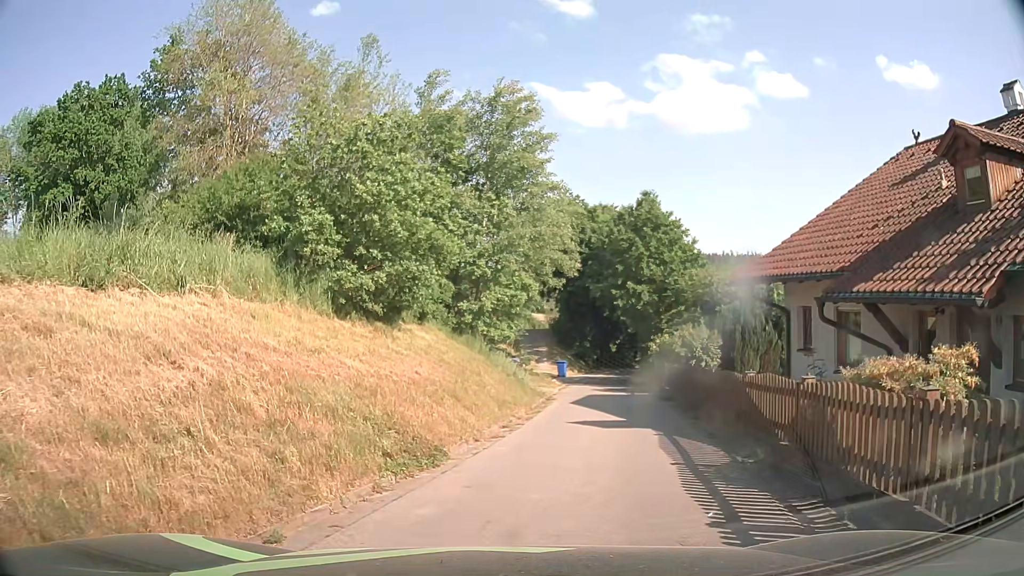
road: unclassified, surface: asphalt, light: Day
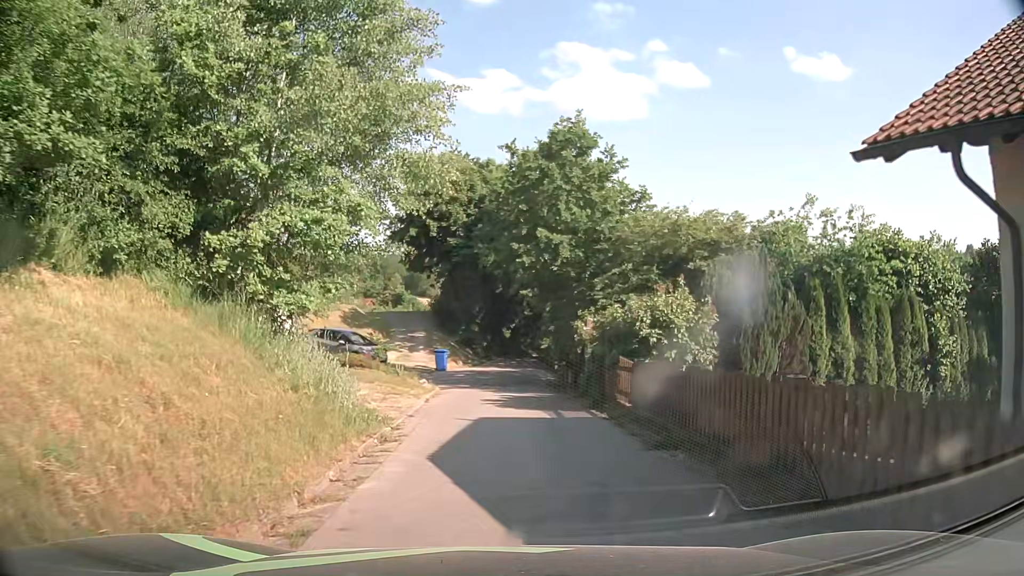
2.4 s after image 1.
(+1.3, +11.5) m; +10°
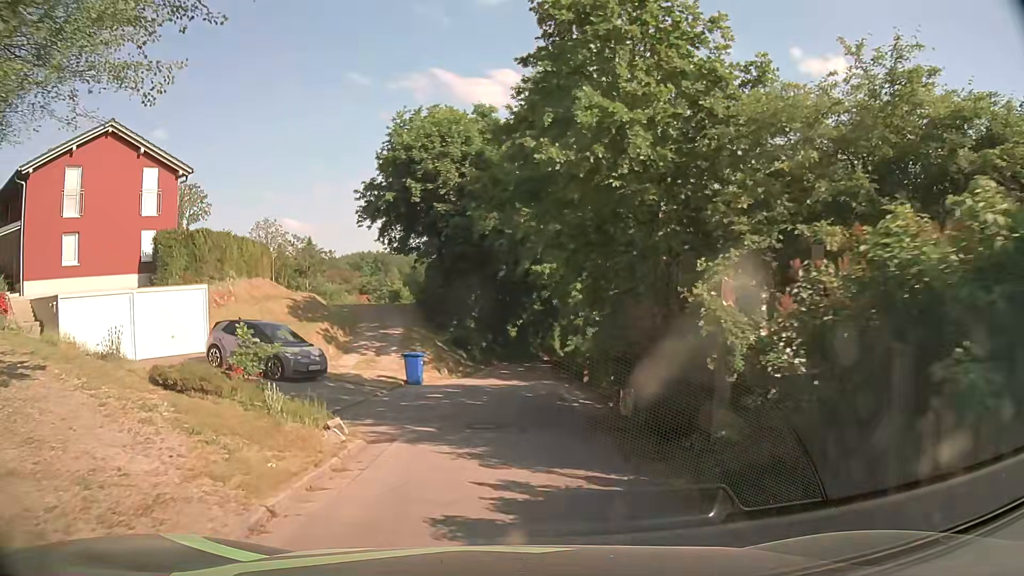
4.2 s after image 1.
(0.0, +11.2) m; 0°
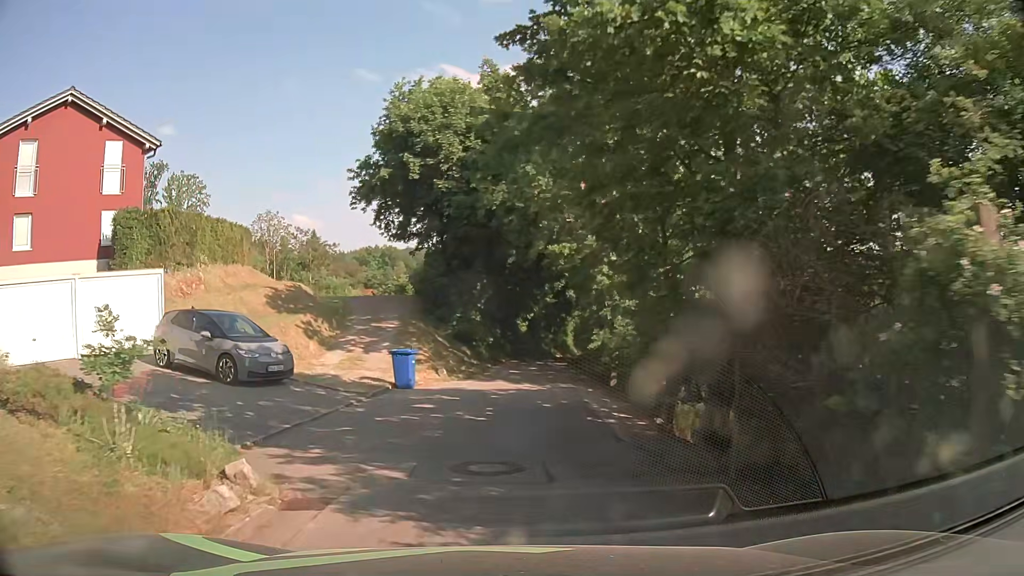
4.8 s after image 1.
(-0.1, +4.1) m; -2°
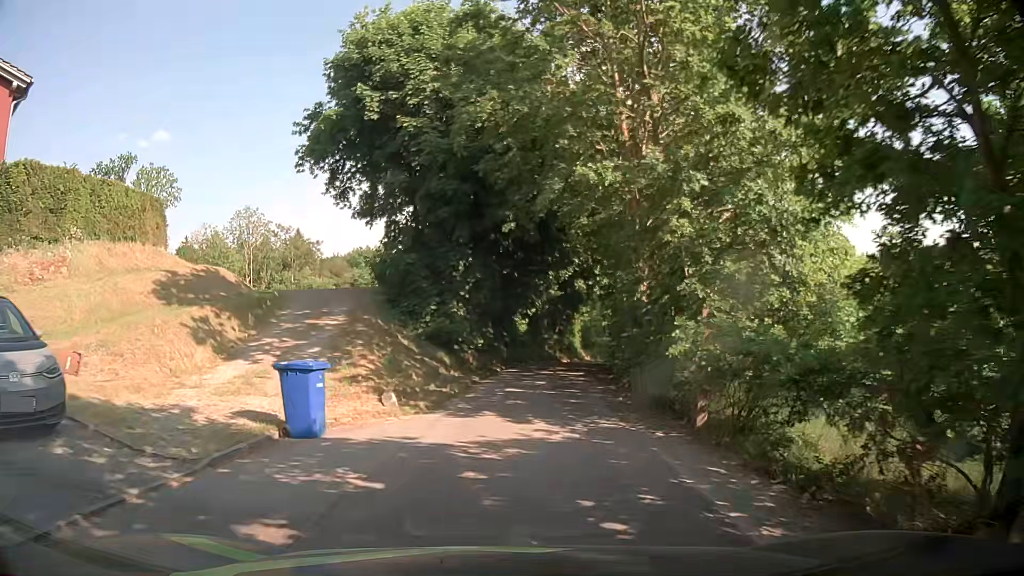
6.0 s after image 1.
(+0.1, +9.1) m; +2°
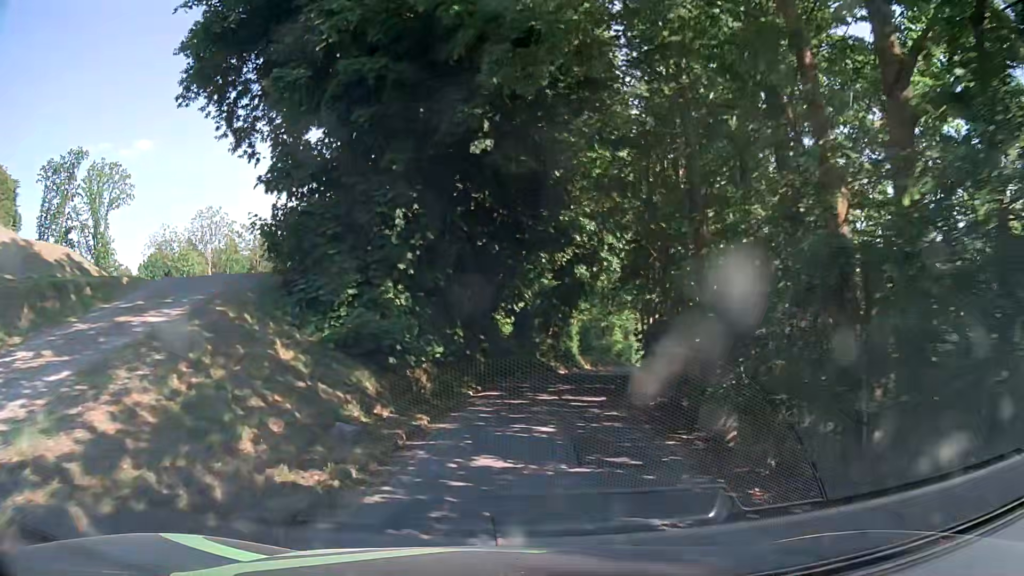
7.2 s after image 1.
(0.0, +9.5) m; 0°
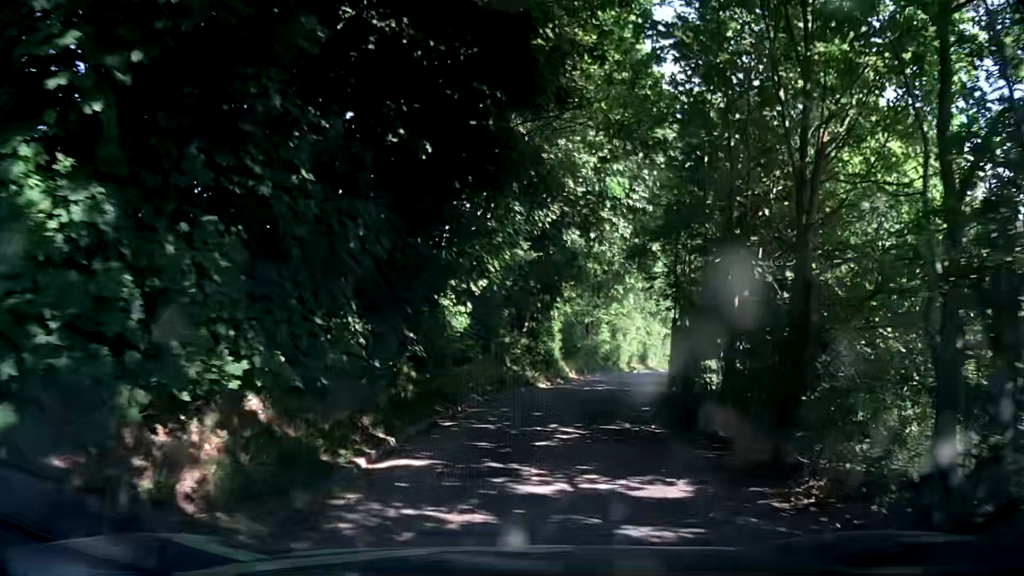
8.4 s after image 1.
(+0.2, +9.6) m; 0°
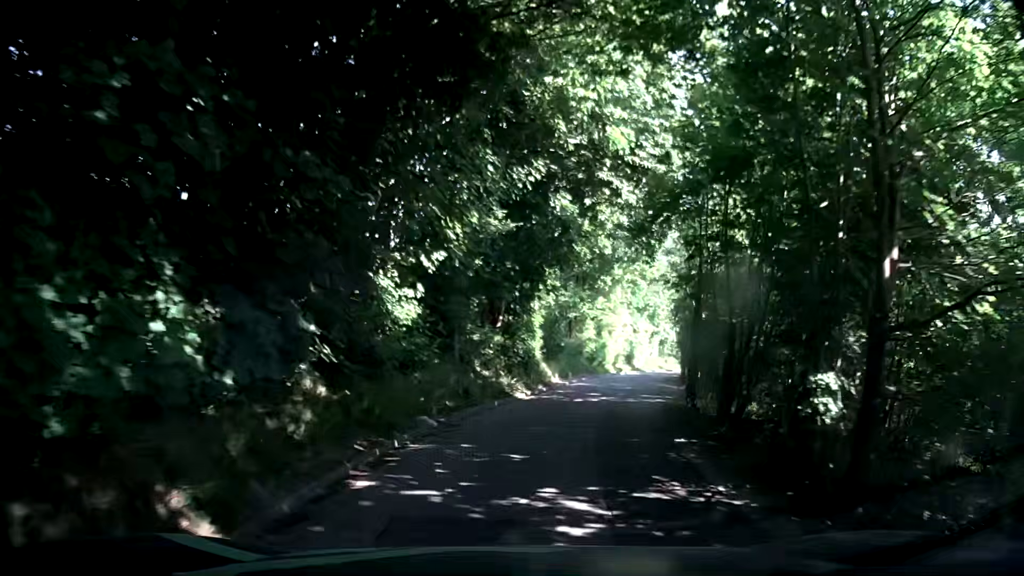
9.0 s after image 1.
(+0.3, +4.8) m; +3°
